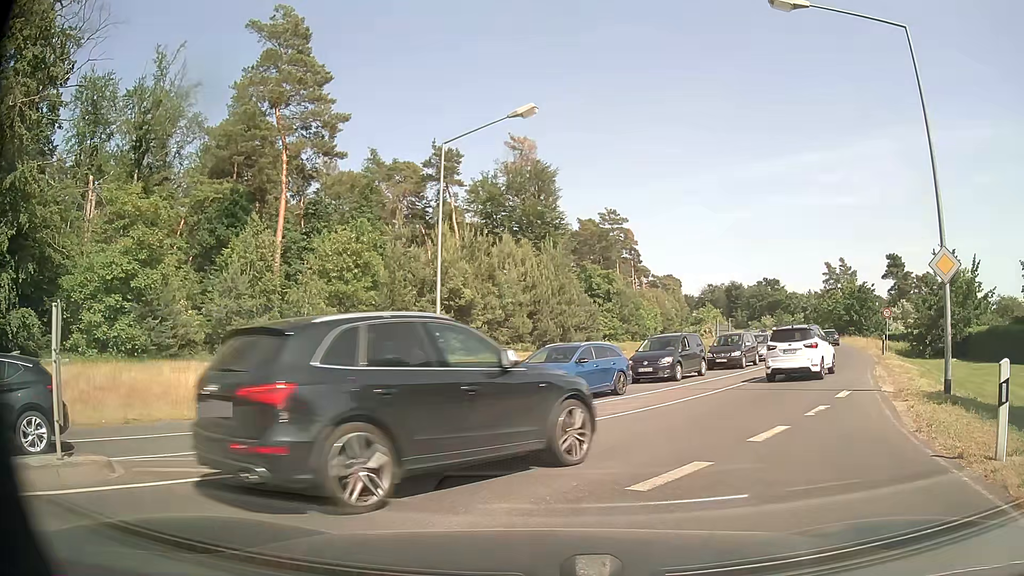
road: tertiary_link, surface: asphalt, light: Day
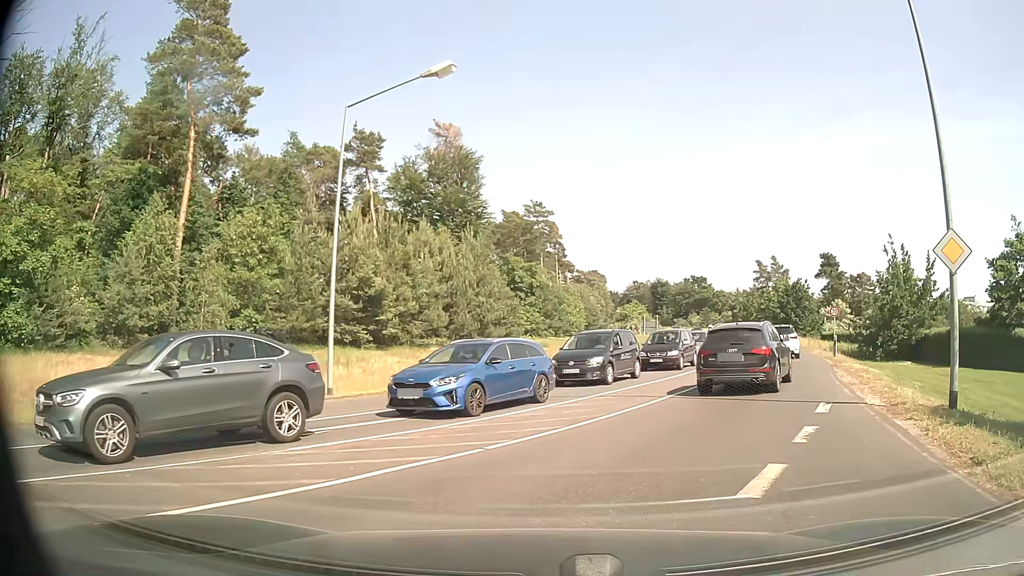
(+0.1, +3.5) m; +6°
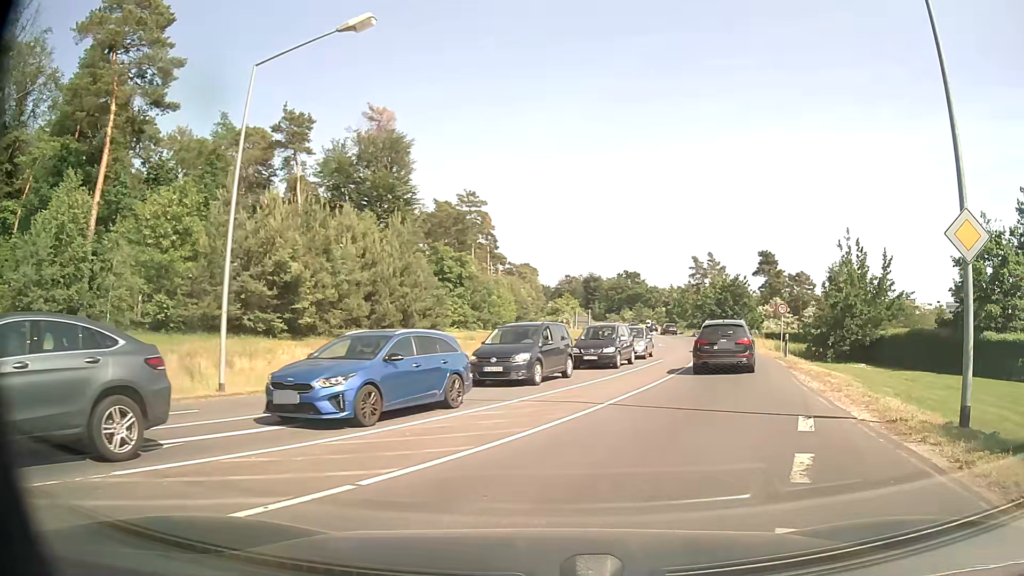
(+0.1, +2.7) m; +5°
(+2, +10) (+4, +19) (+7, +29) (+10, +39) (+12, +48) (+14, +58) (+16, +68) (+17, +78) (+18, +88) (+19, +98) m
